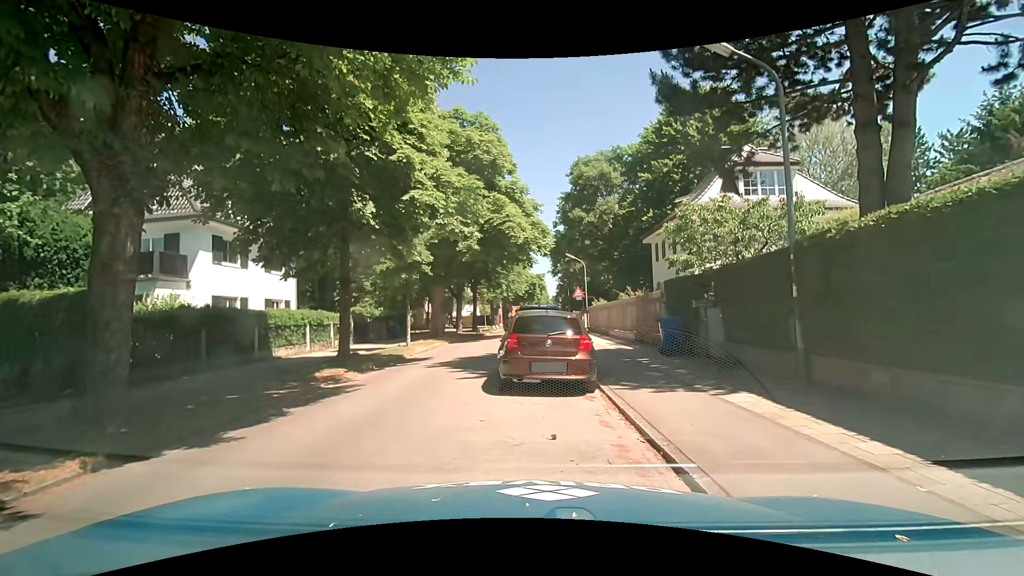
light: Day
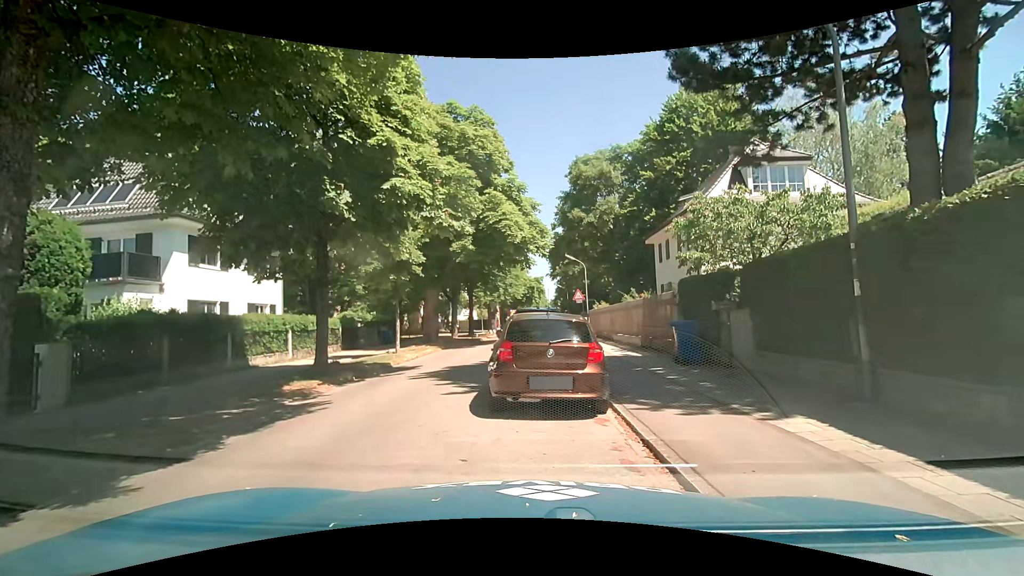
(0.0, +1.5) m; 0°
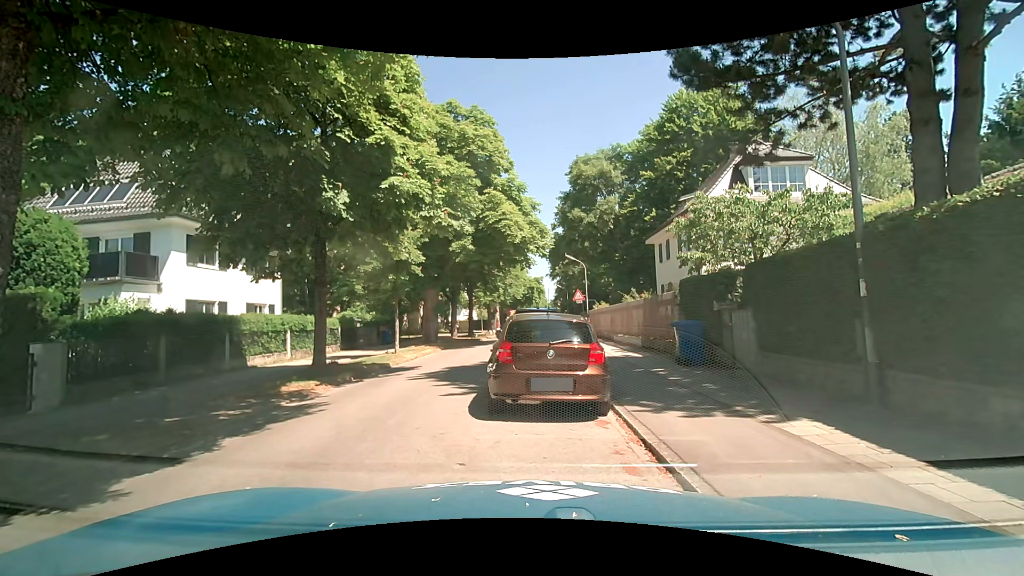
(0.0, +0.2) m; 0°
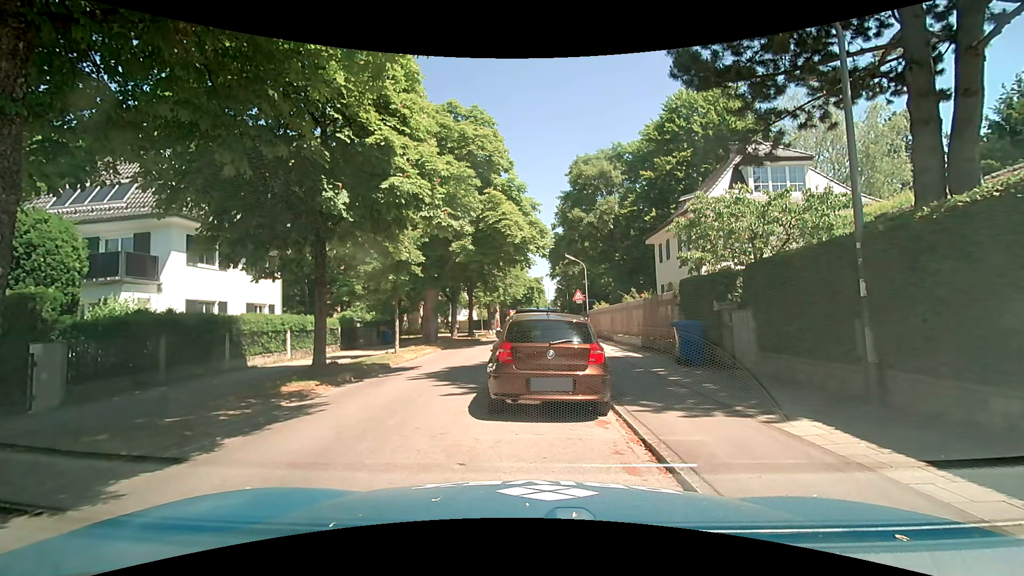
(0.0, 0.0) m; 0°
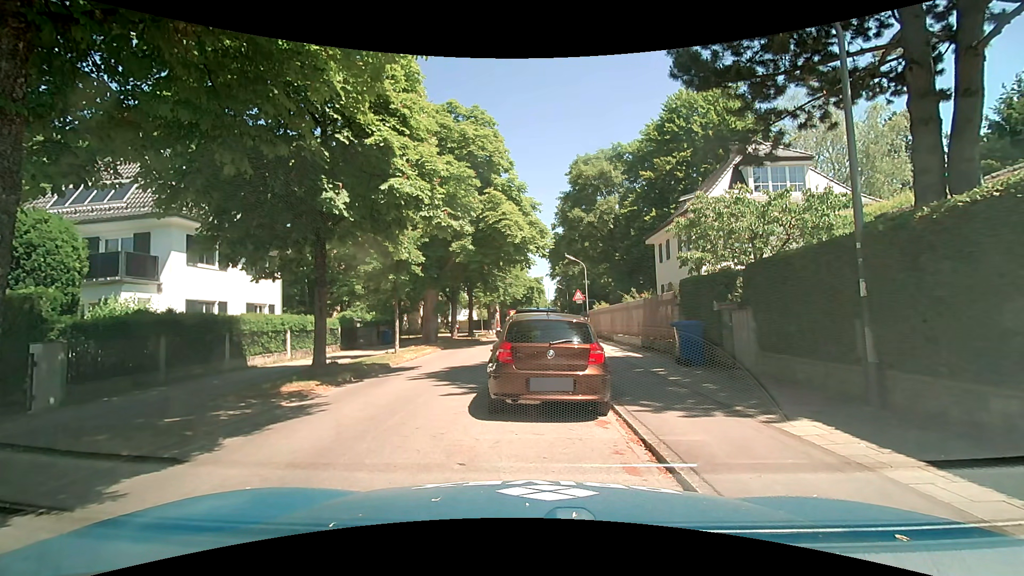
(0.0, 0.0) m; 0°
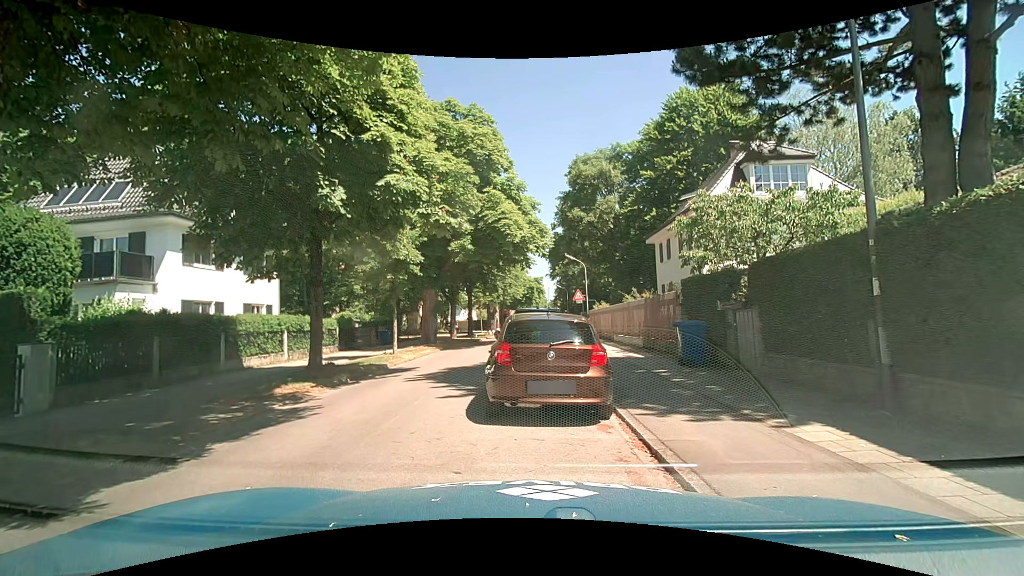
(0.0, +0.2) m; 0°
